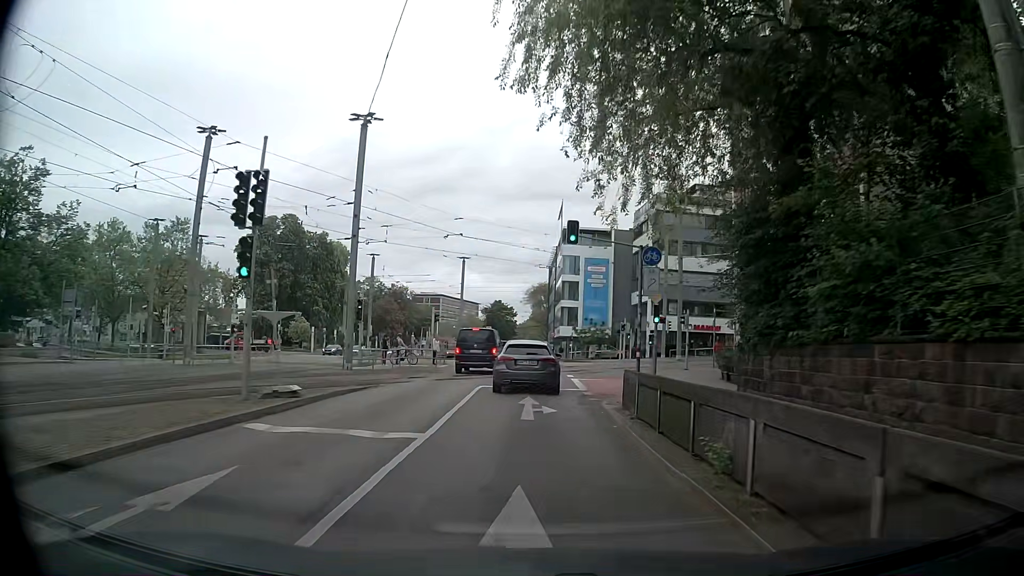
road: tertiary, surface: asphalt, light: Day
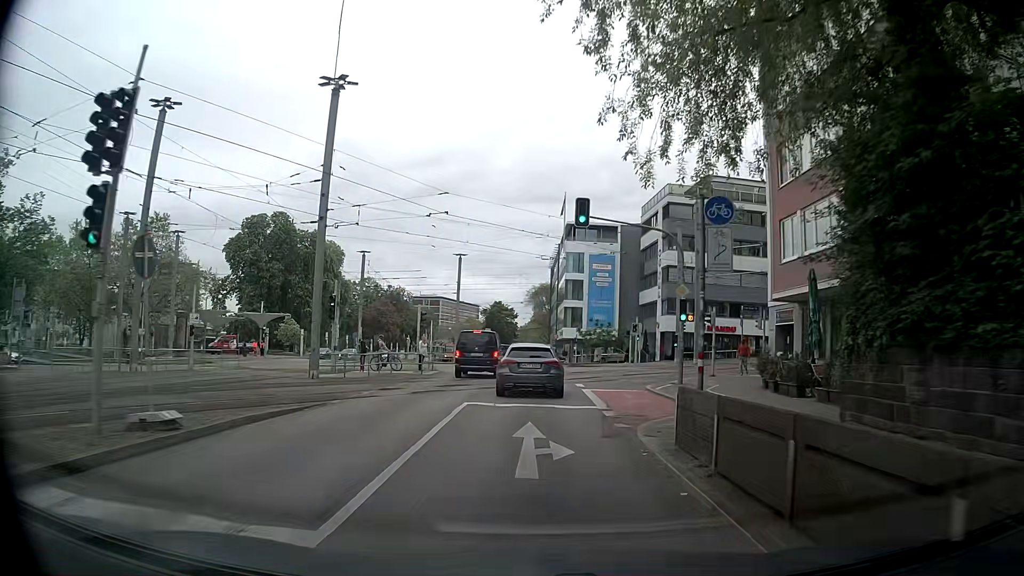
(0.0, +5.0) m; -2°
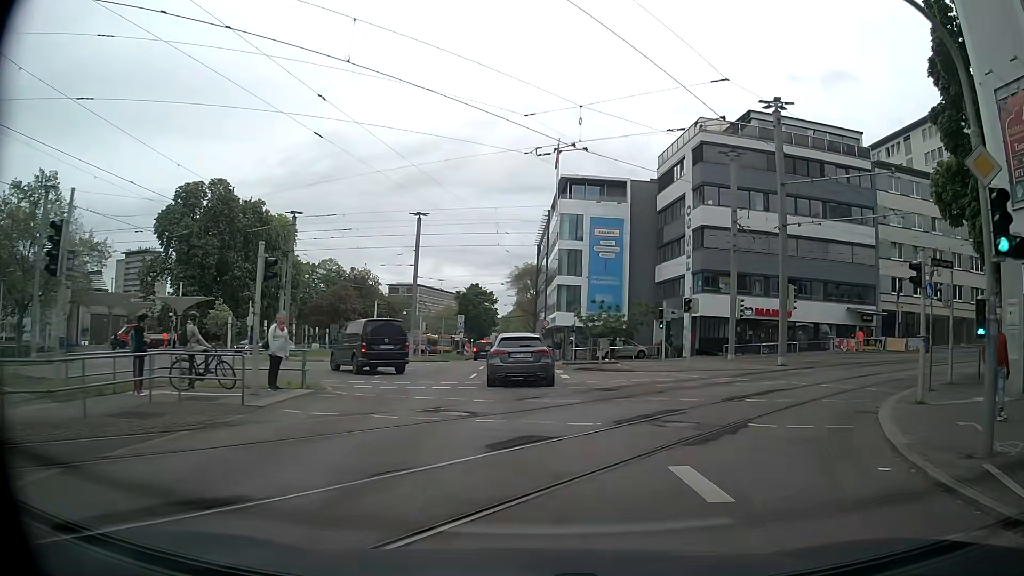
(+0.6, +18.0) m; +1°
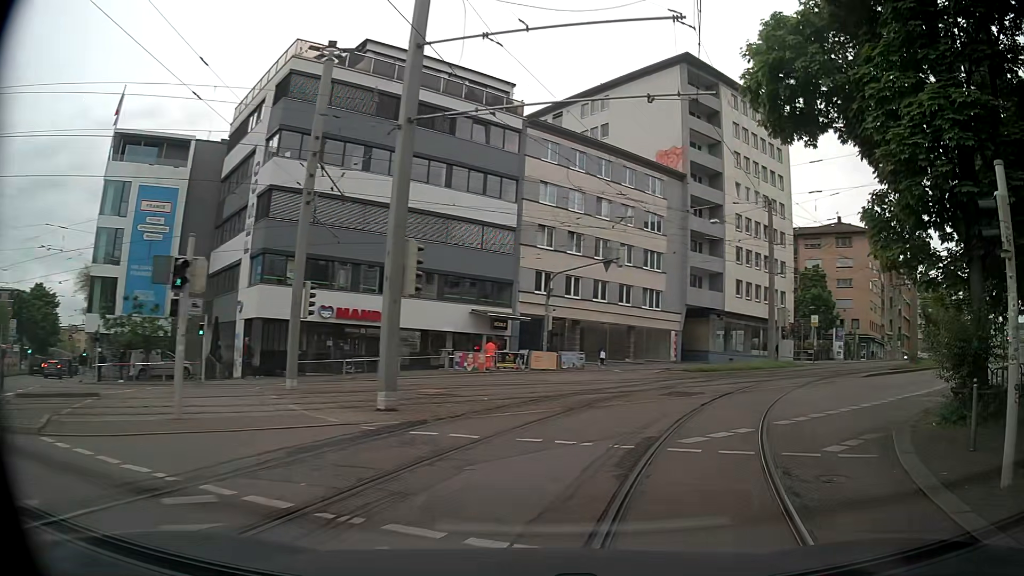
(+4.4, +14.6) m; +38°
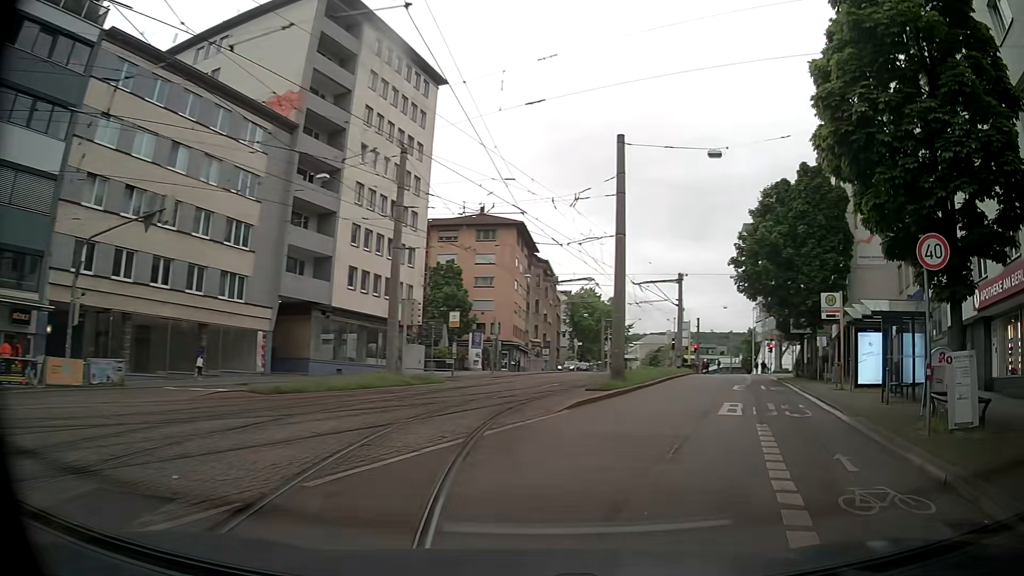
(+3.5, +12.7) m; +30°
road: secondary
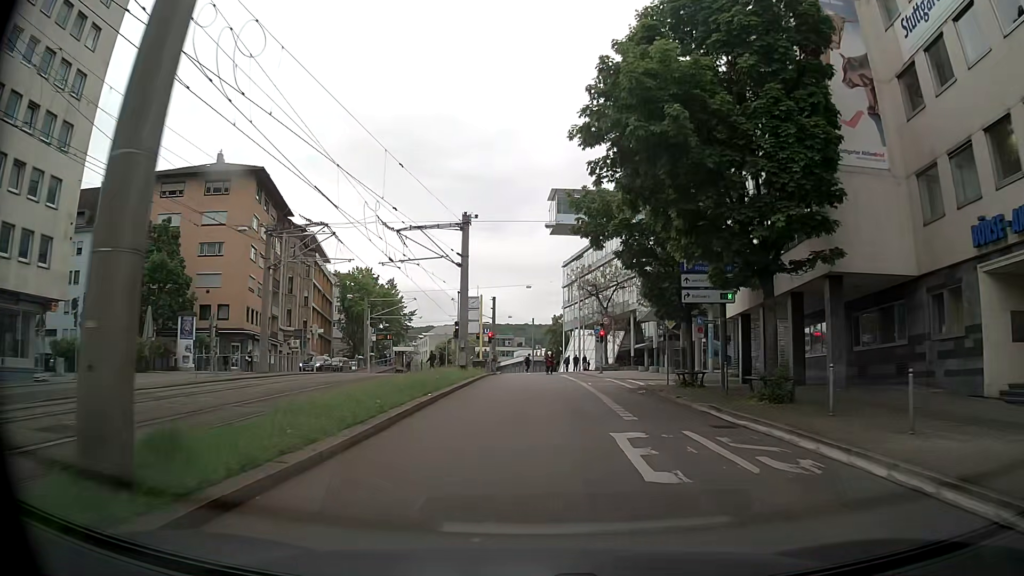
(+5.0, +20.5) m; +20°
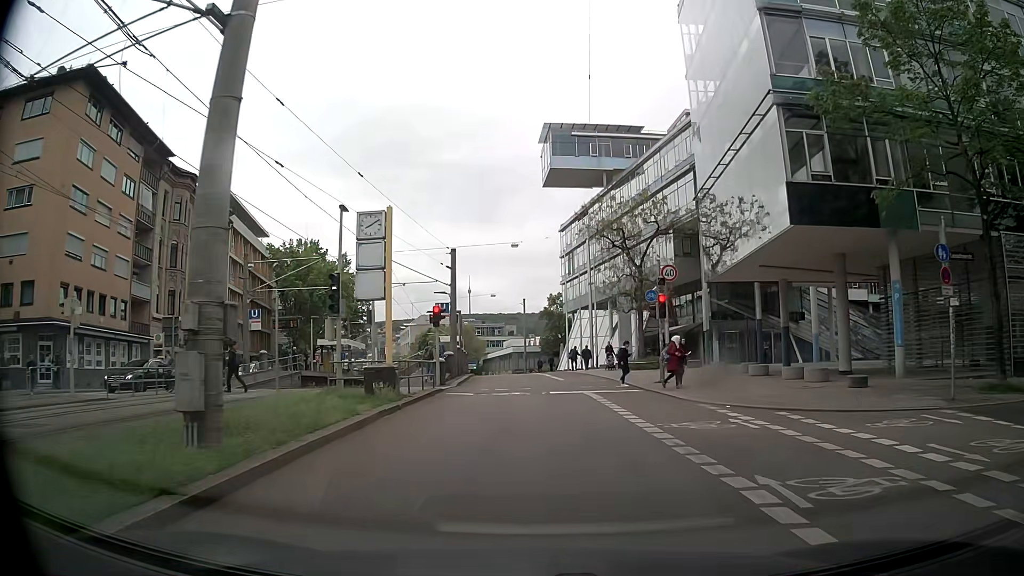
(-0.1, +24.8) m; 0°
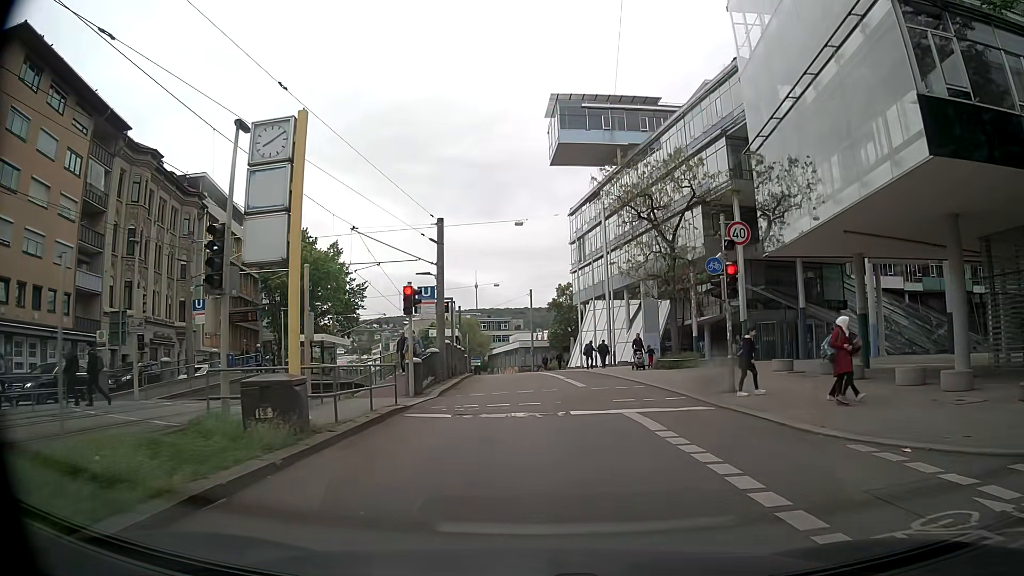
(-0.1, +7.2) m; 0°
